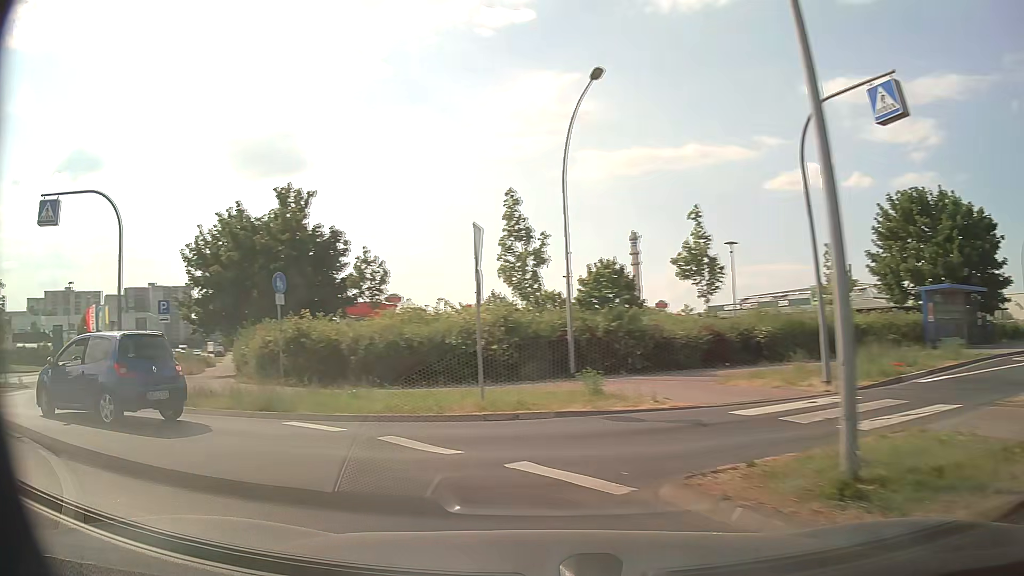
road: tertiary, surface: asphalt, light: Day
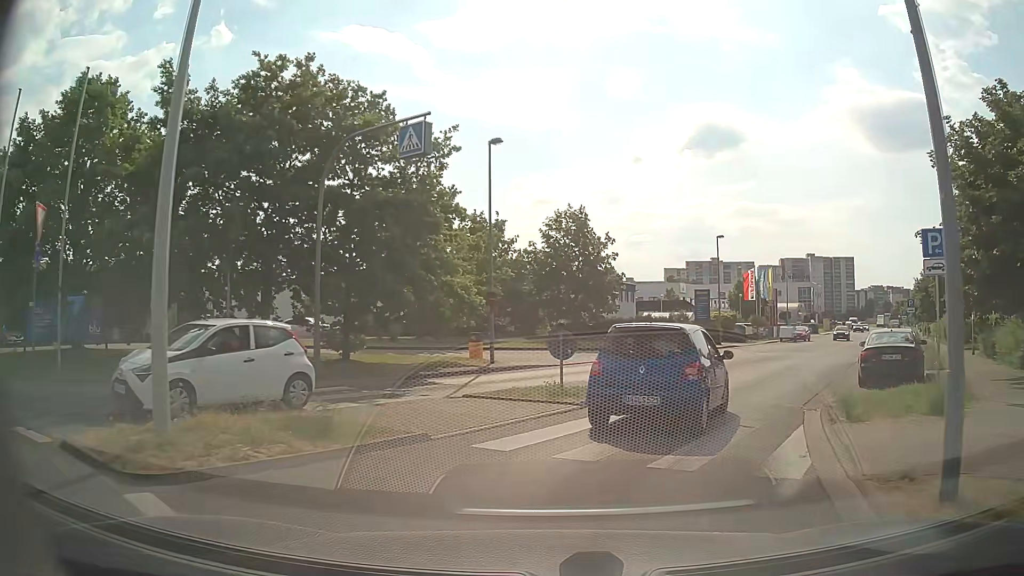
(-8.6, +11.8) m; -58°
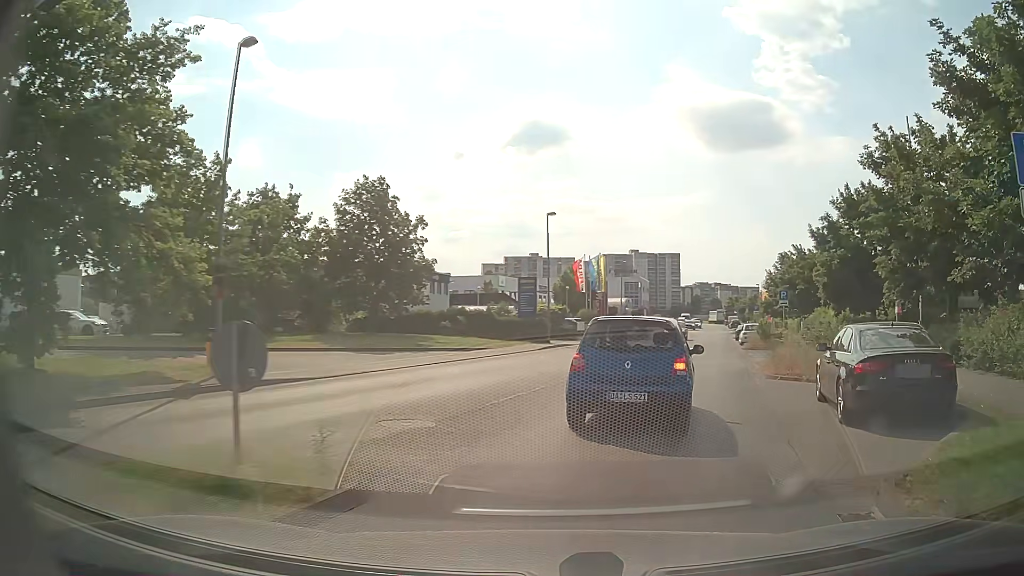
(+0.9, +8.1) m; +15°
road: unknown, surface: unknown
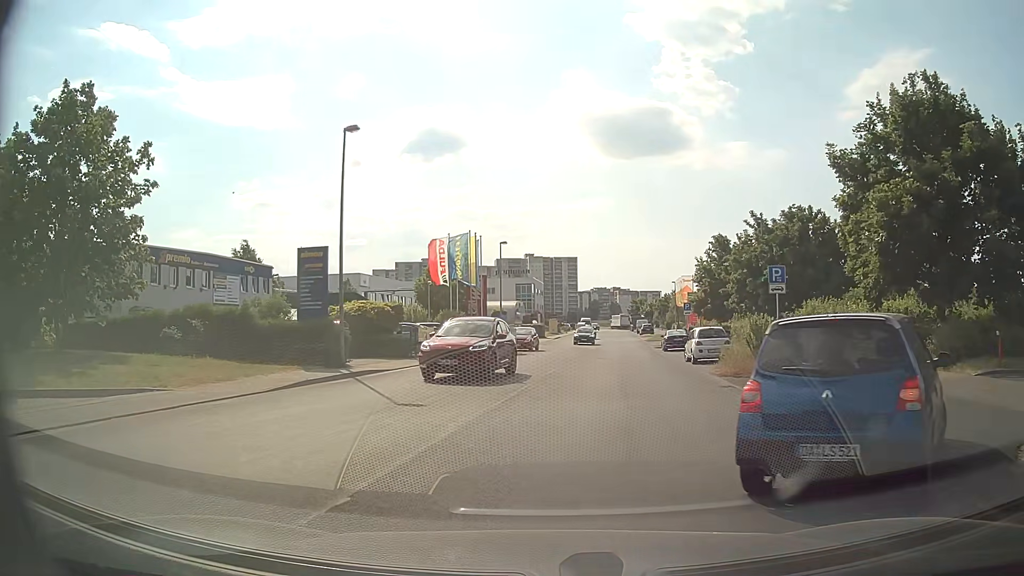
(+3.1, +18.4) m; +9°
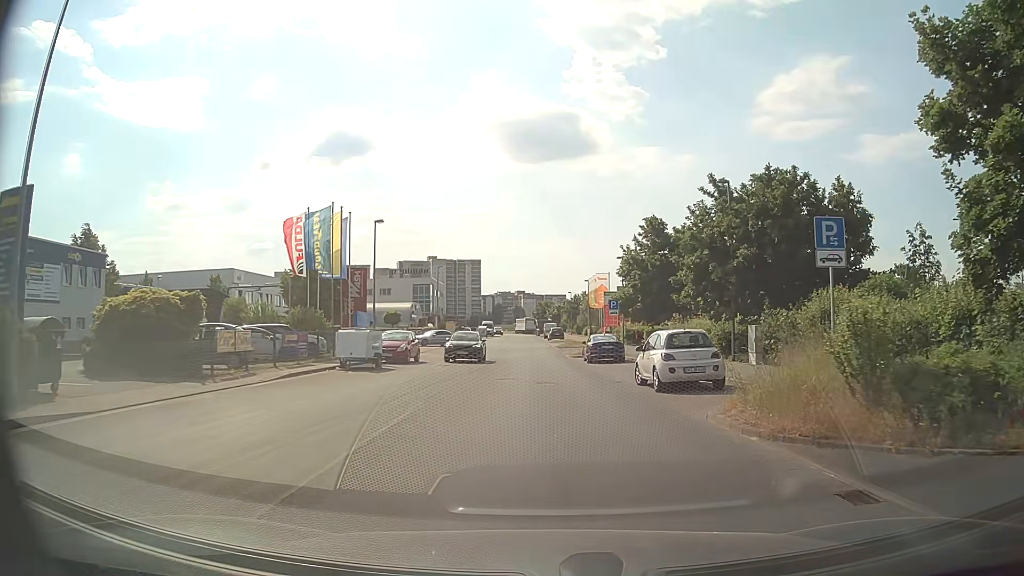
(+0.8, +11.6) m; +8°
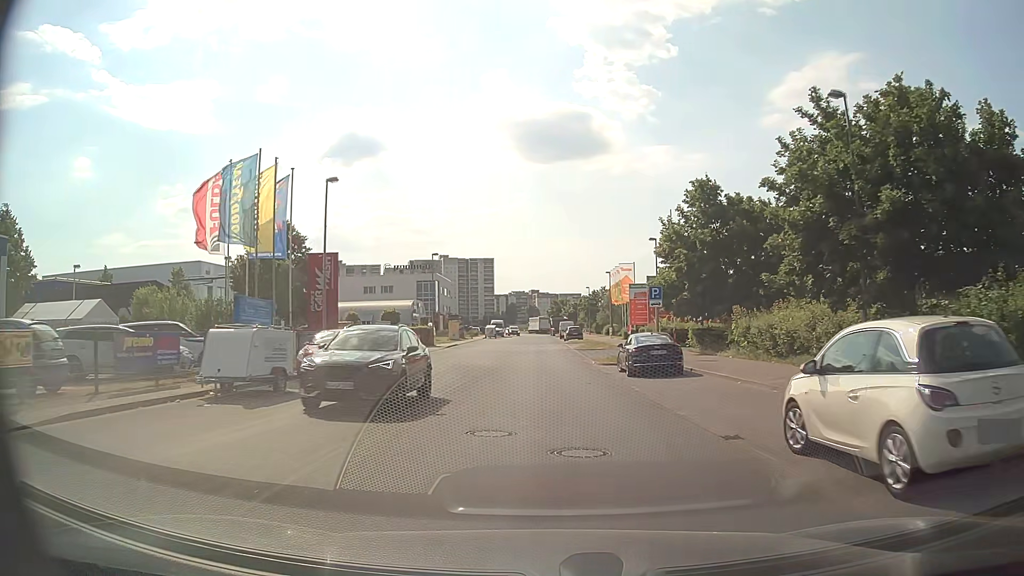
(-0.1, +11.3) m; -1°
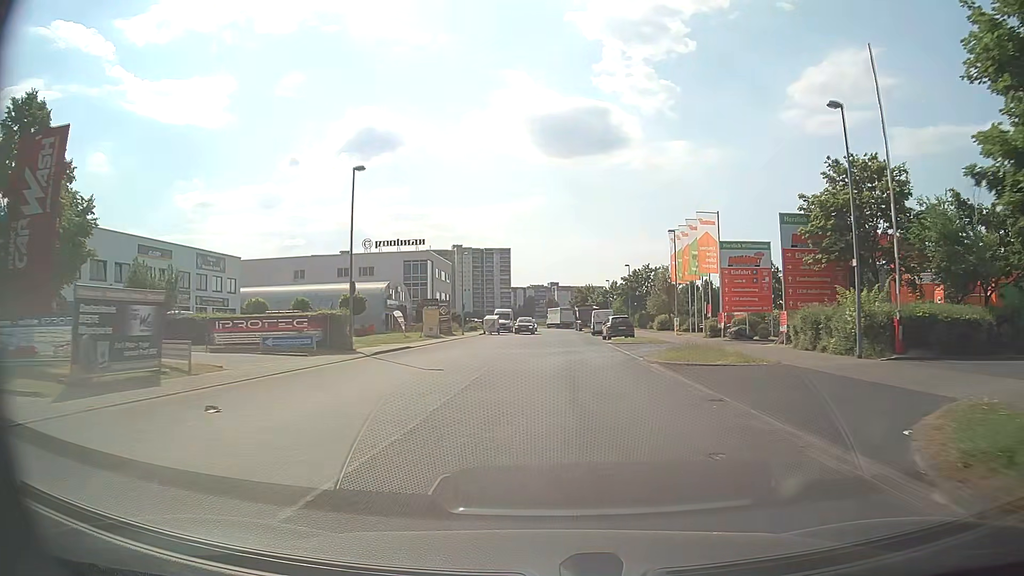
(-0.6, +28.9) m; -2°
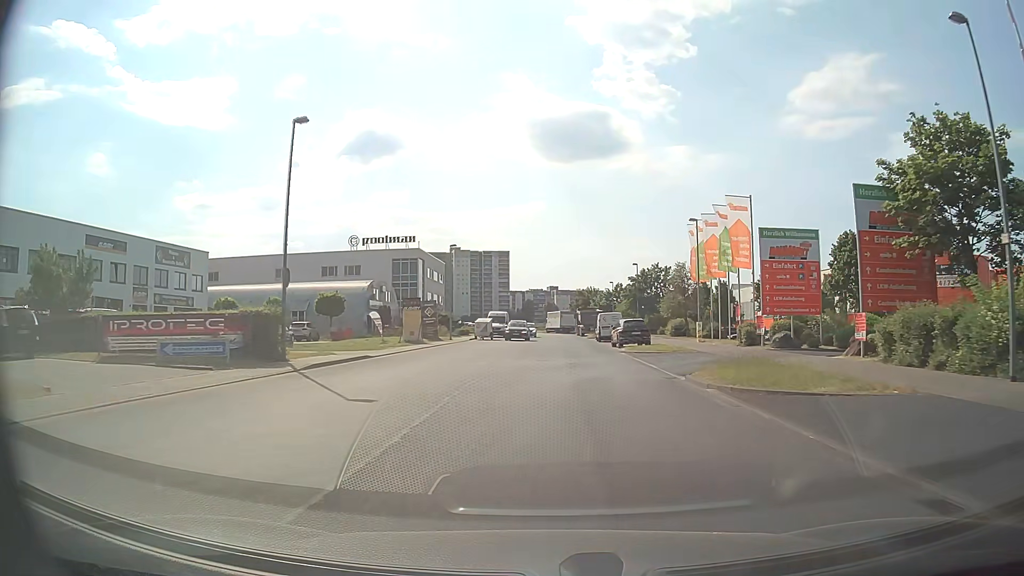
(0.0, +7.4) m; 0°
